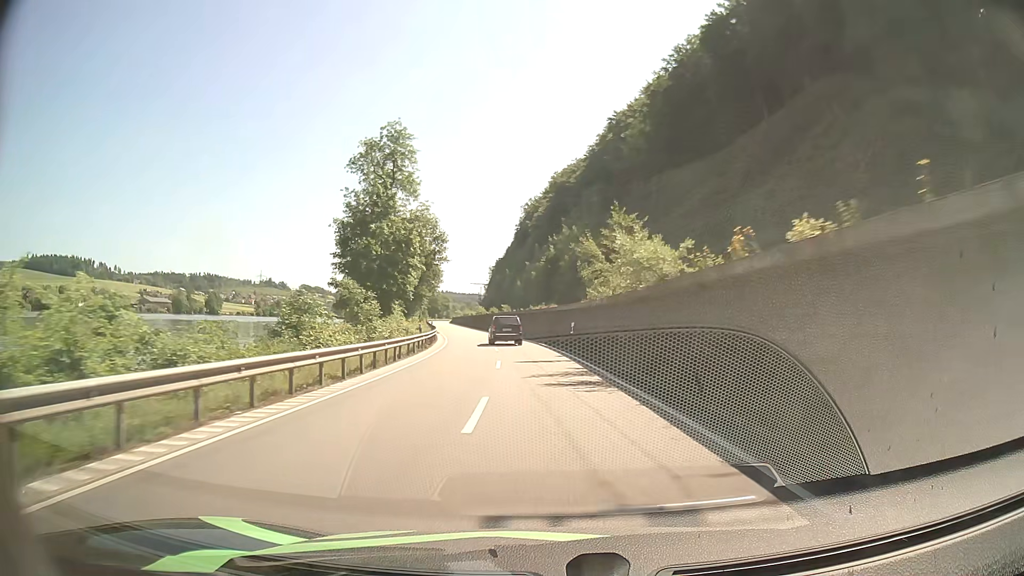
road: primary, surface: asphalt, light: Day
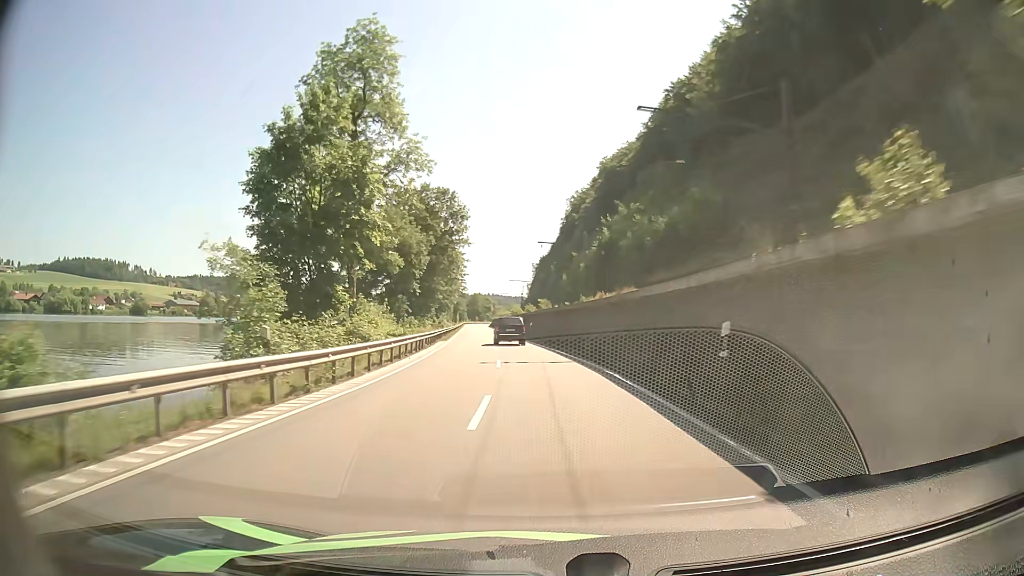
(-0.5, +23.6) m; -3°
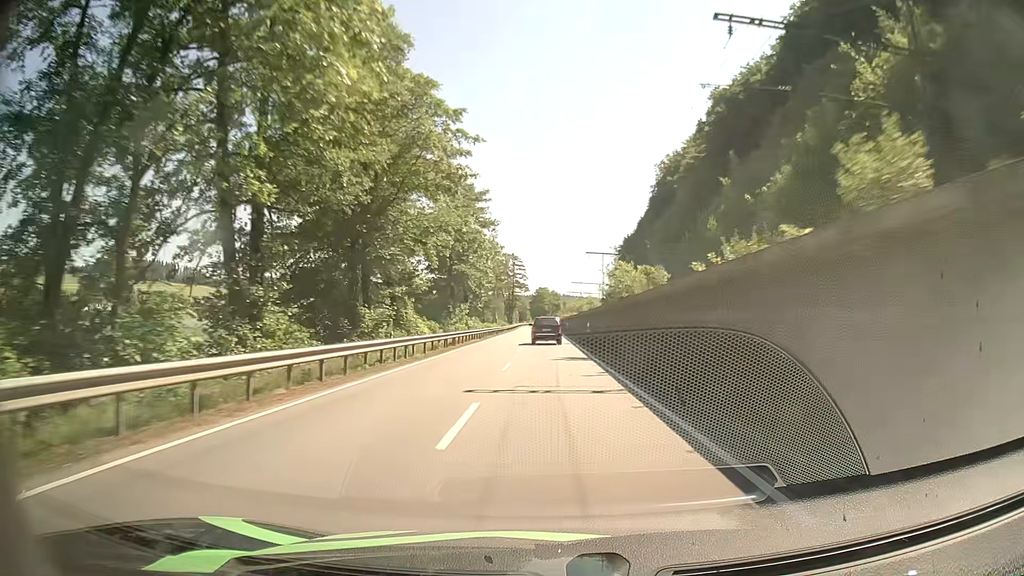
(-4.8, +61.2) m; -7°
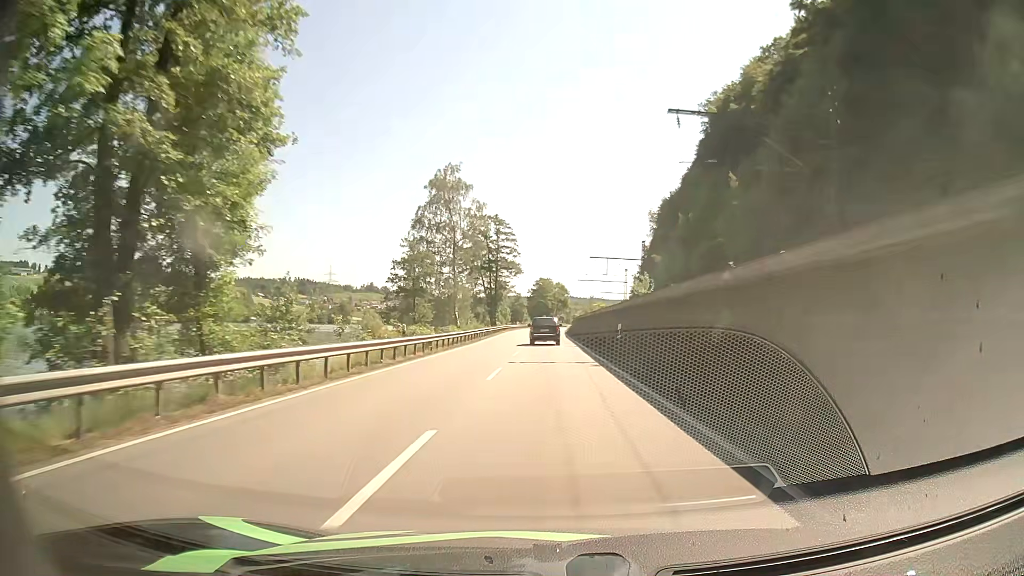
(-0.1, +62.5) m; 0°
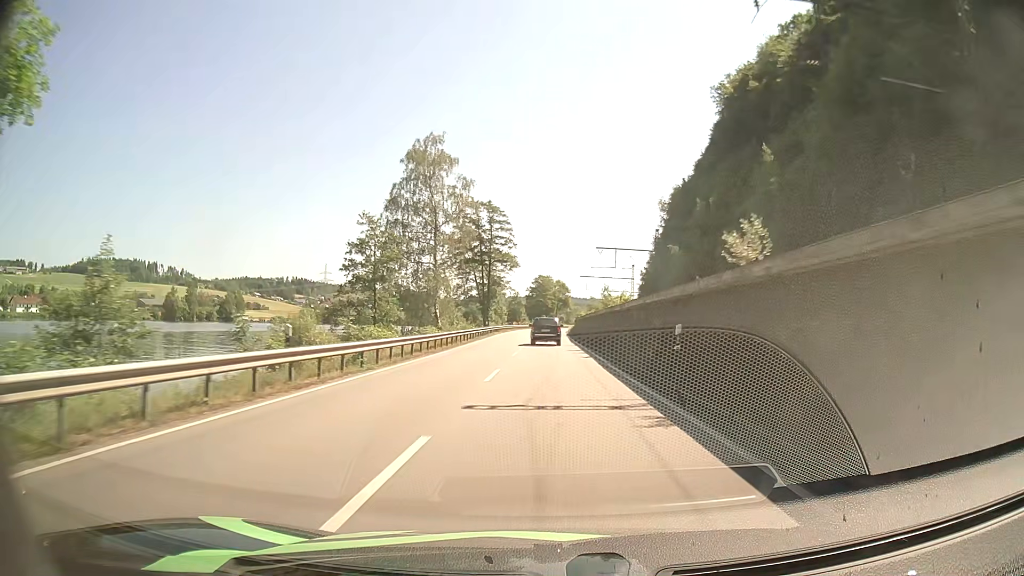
(0.0, +12.4) m; 0°
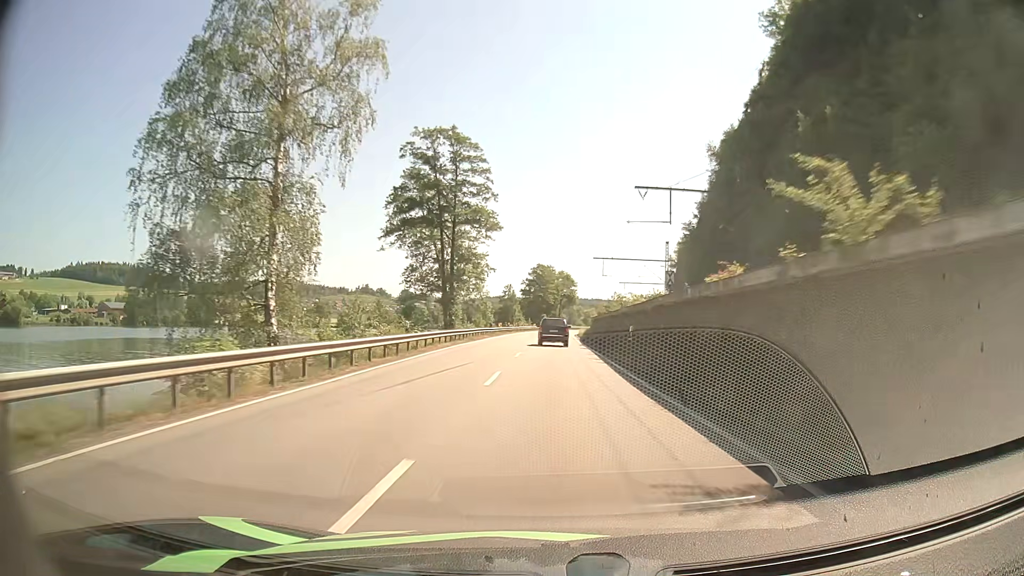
(-0.1, +37.2) m; 0°
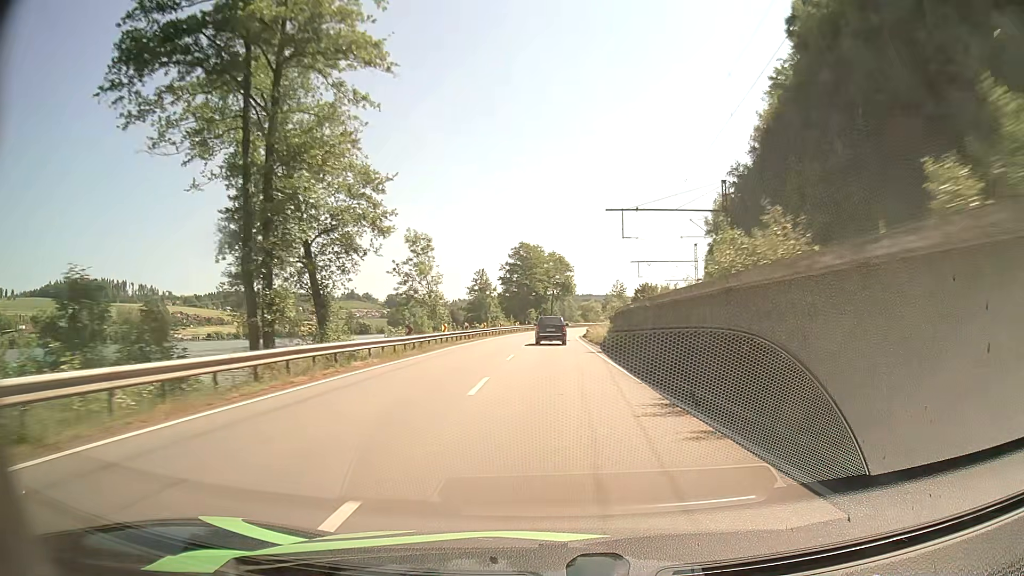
(+0.1, +37.3) m; 0°
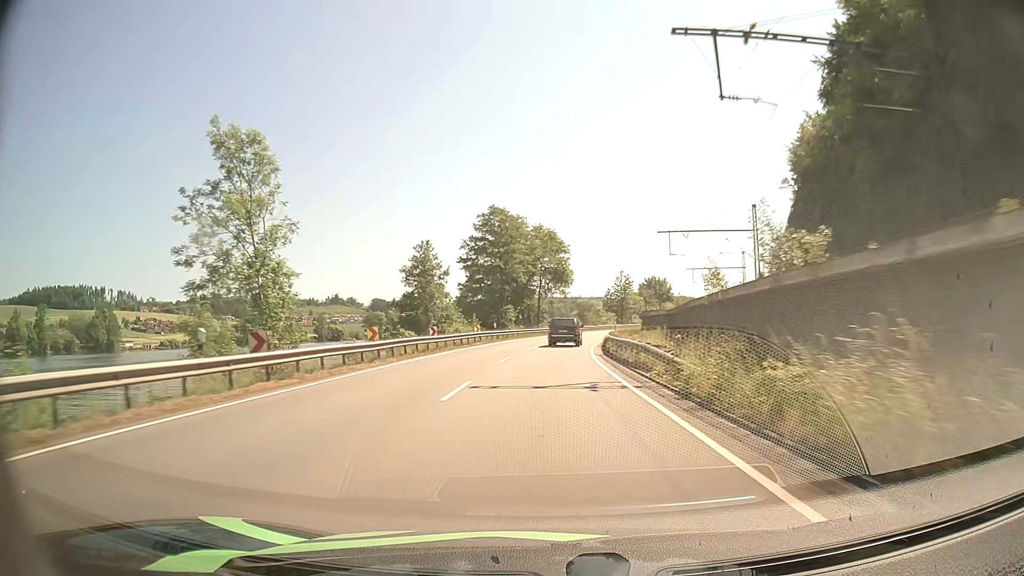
(+0.5, +36.5) m; +1°
(0, +10) (0, +20) (+1, +30) (+1, +40) (+2, +50) (+4, +60) (+6, +70) (+8, +79) (+10, +89) (+13, +99) m
